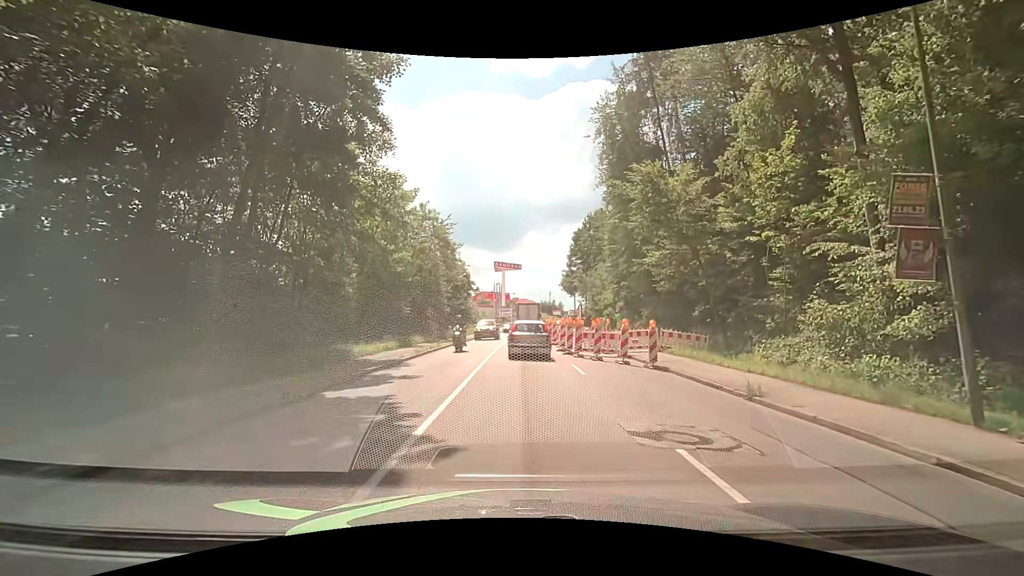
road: tertiary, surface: asphalt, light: Day
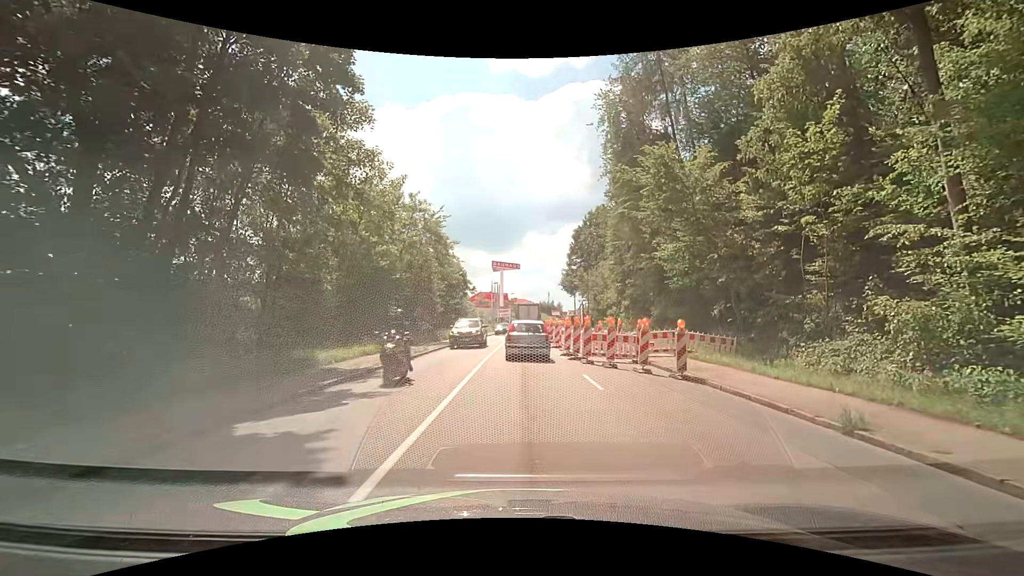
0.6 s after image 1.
(0.0, +3.1) m; +1°
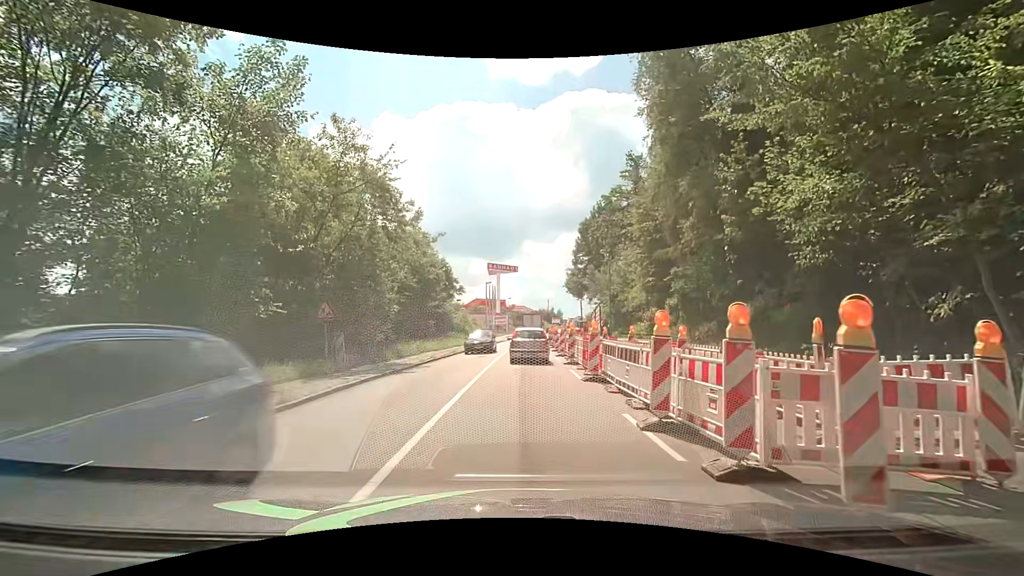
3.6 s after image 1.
(-0.1, +14.3) m; +1°
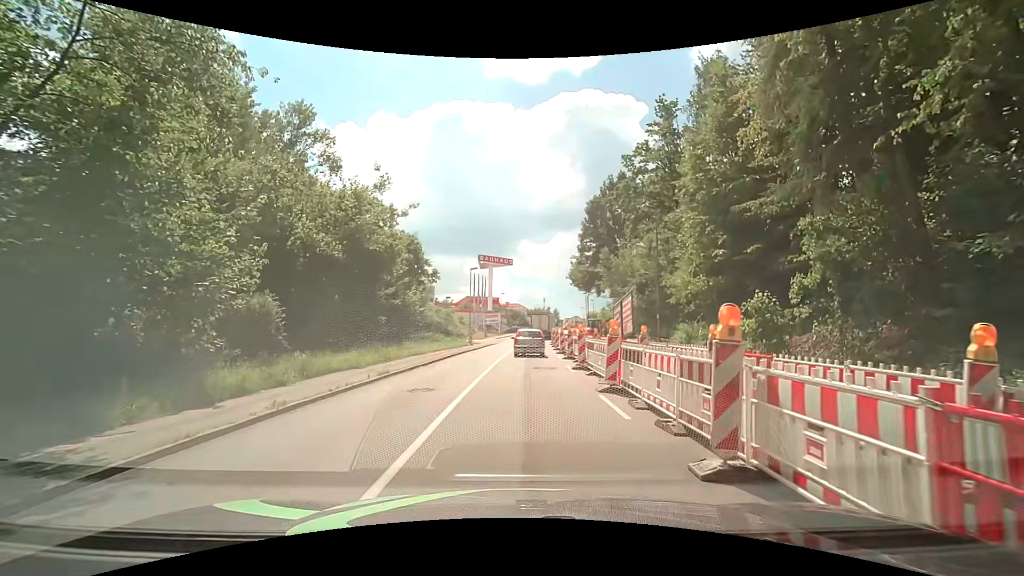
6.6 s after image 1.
(-0.4, +15.5) m; 0°
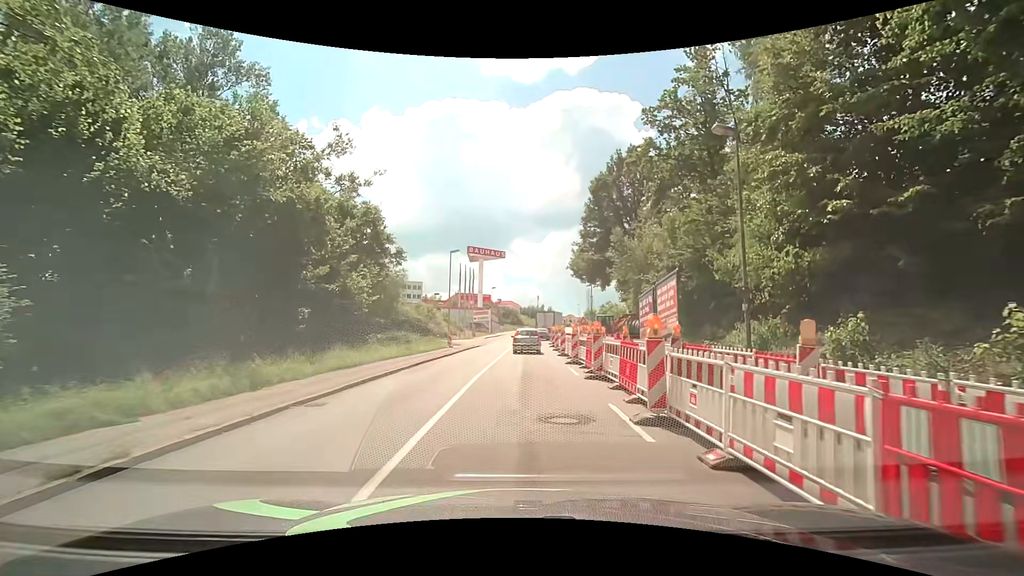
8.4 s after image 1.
(-0.1, +10.7) m; 0°
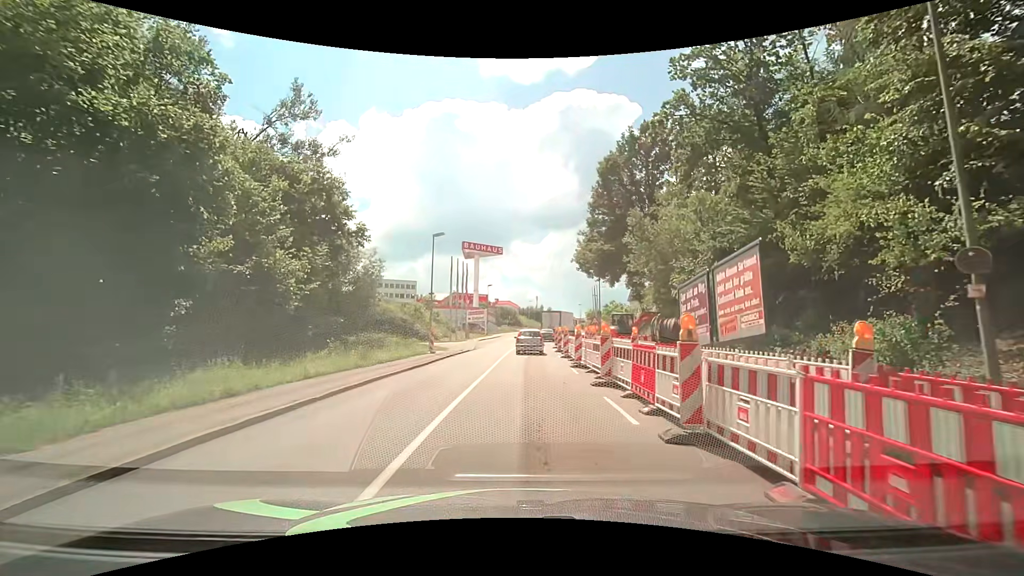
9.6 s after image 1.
(-0.1, +7.8) m; -1°
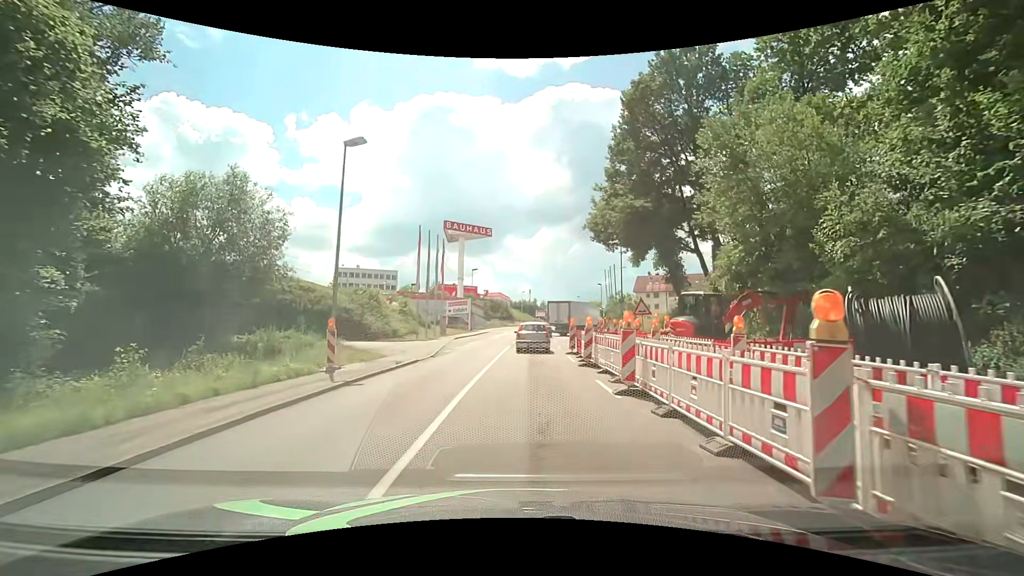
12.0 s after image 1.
(+0.3, +16.1) m; +2°
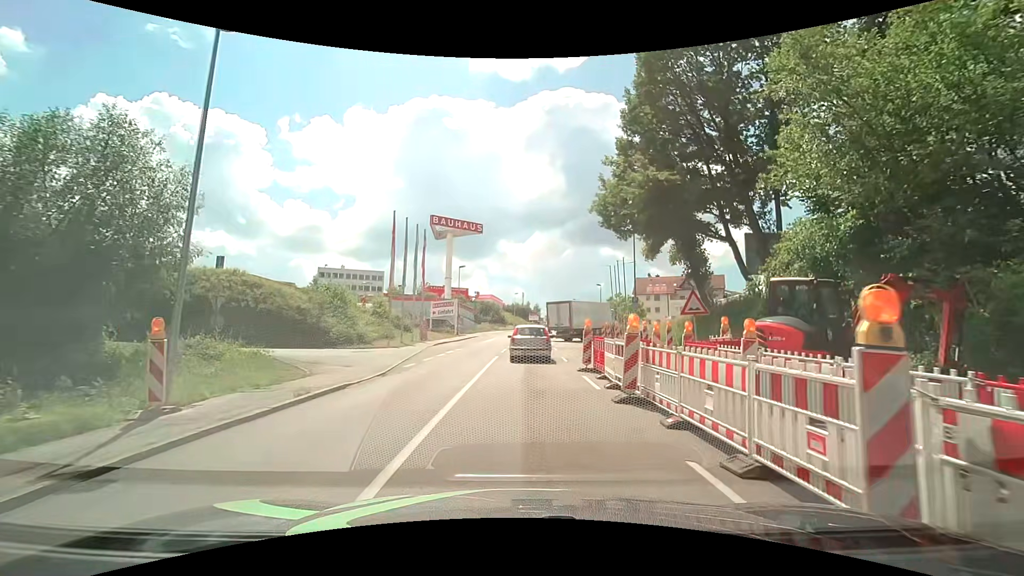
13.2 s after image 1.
(0.0, +7.2) m; +1°
(0, +10) (0, +20) (0, +30) (+1, +40) (+1, +50) (+2, +60) (+3, +70) (+3, +80) (+4, +90) (+5, +100) m
